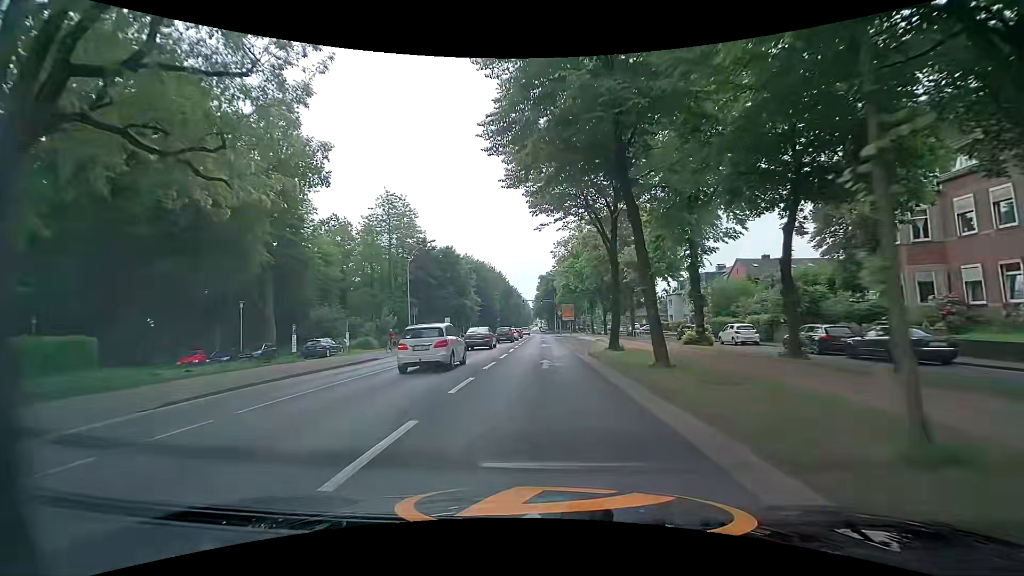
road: secondary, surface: asphalt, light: Day
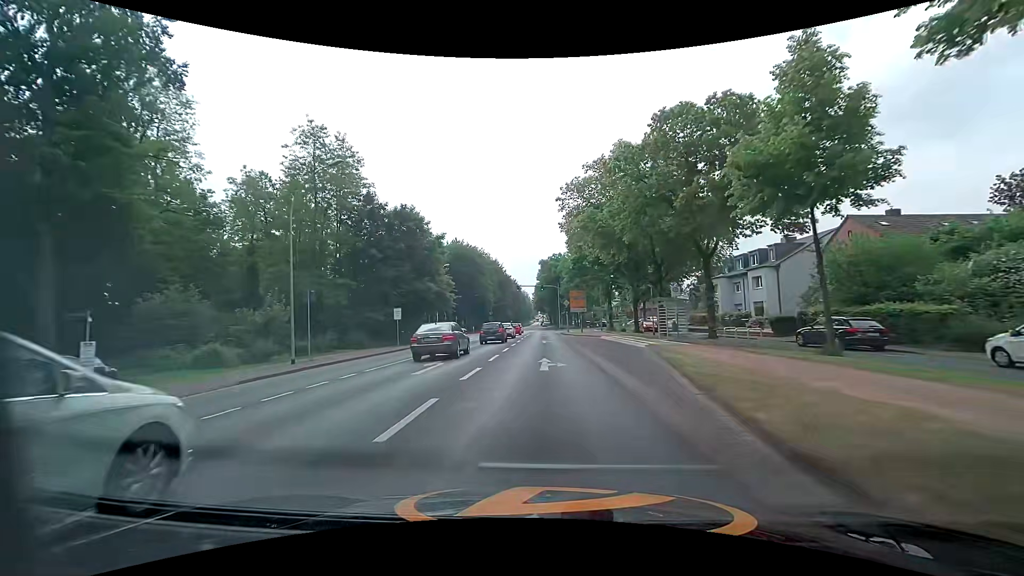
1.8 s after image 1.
(-0.1, +22.3) m; -1°
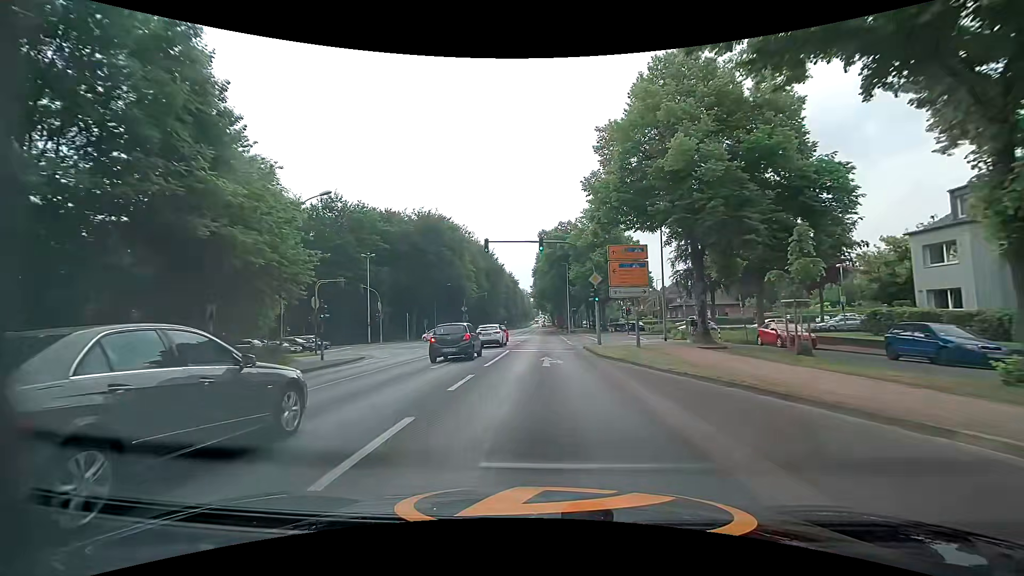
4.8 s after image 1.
(+0.4, +37.6) m; +1°
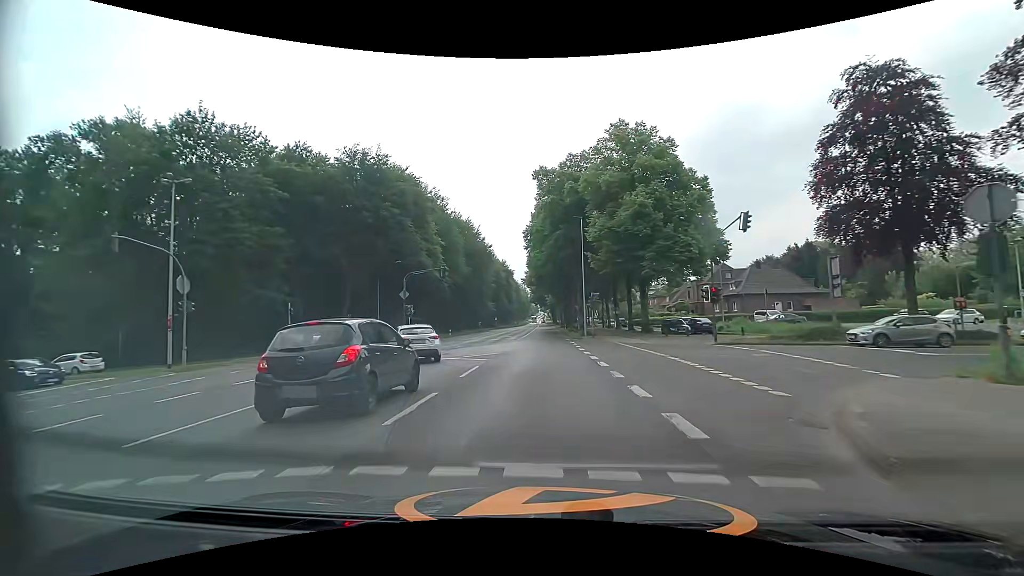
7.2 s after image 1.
(0.0, +30.5) m; -1°
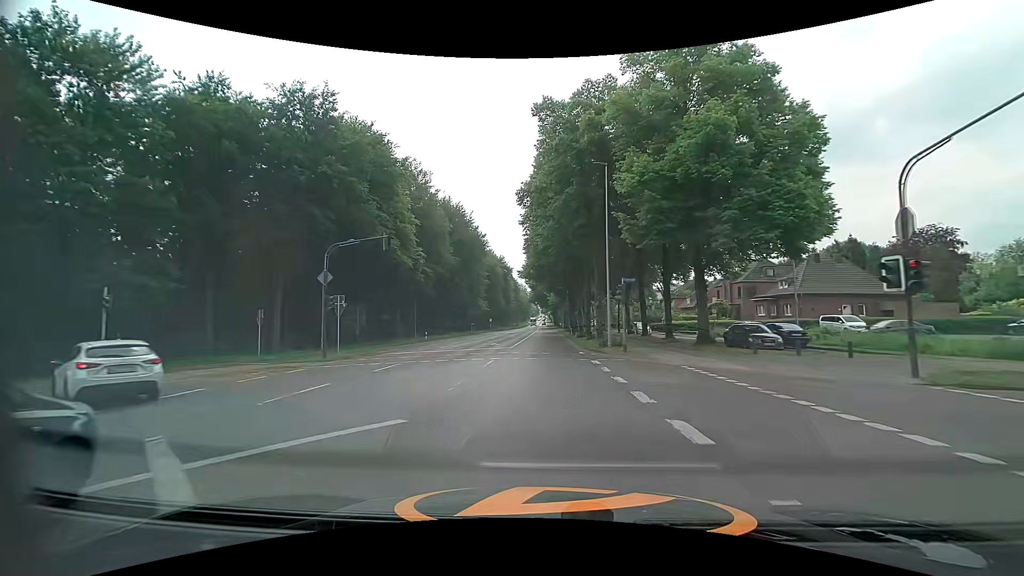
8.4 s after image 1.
(+0.2, +15.3) m; +1°
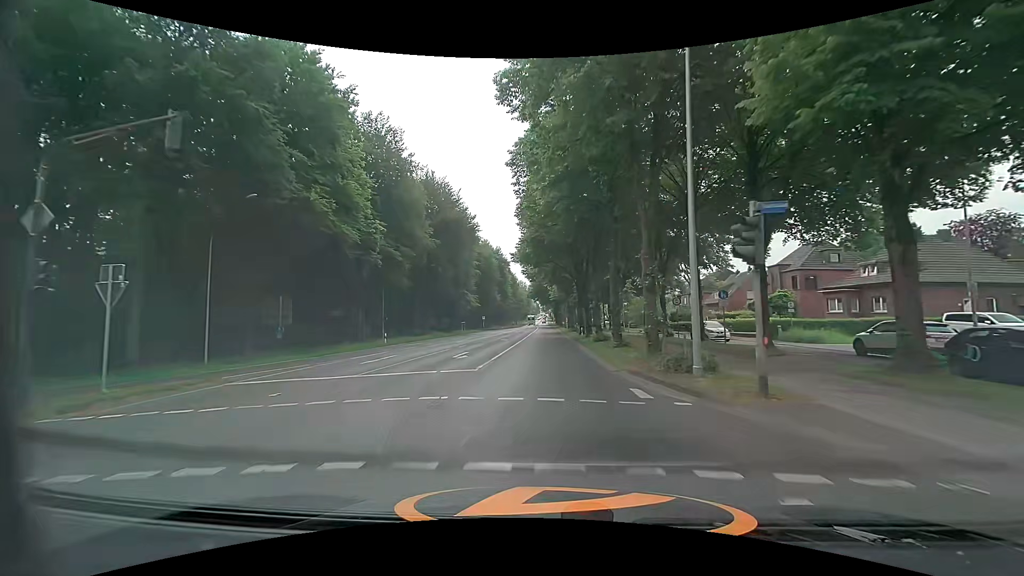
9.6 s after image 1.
(-0.1, +15.3) m; 0°
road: primary
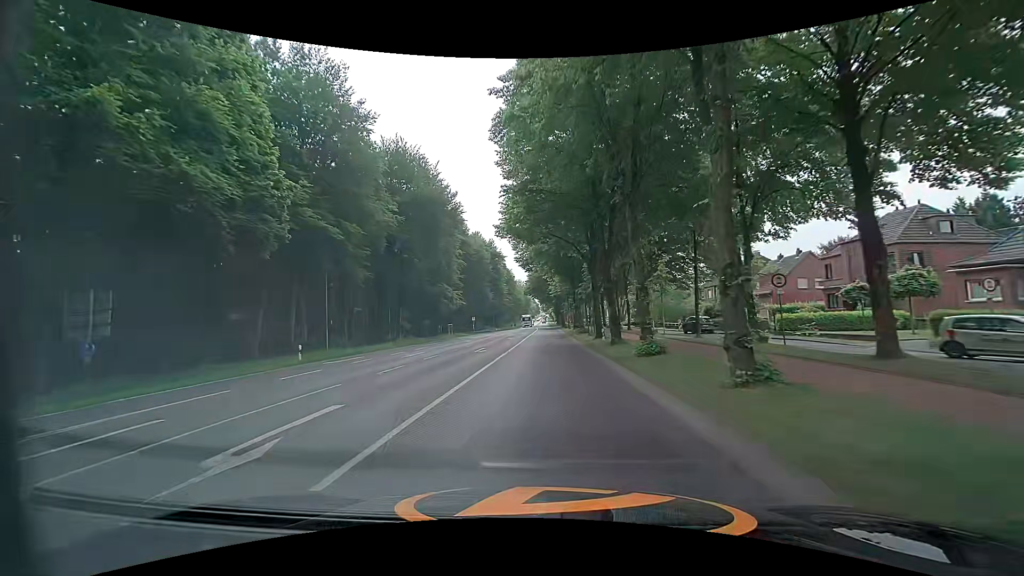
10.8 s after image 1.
(+0.1, +15.3) m; 0°
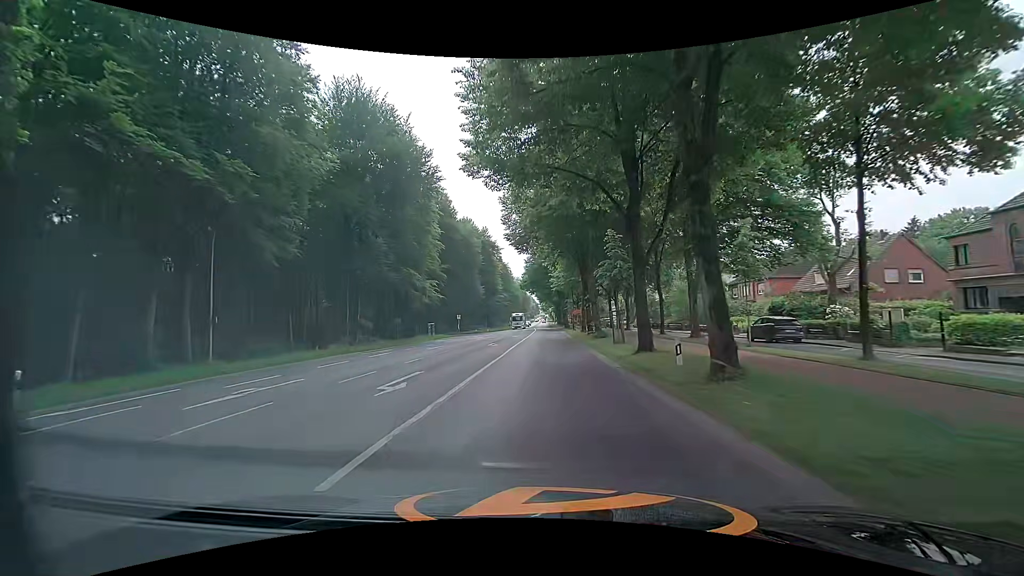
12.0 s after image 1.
(+0.1, +15.3) m; -1°
(0, +10) (0, +20) (+1, +30) (+1, +40) (+1, +50) (+1, +60) (+1, +70) (+2, +80) (+2, +90) (+2, +100) m
